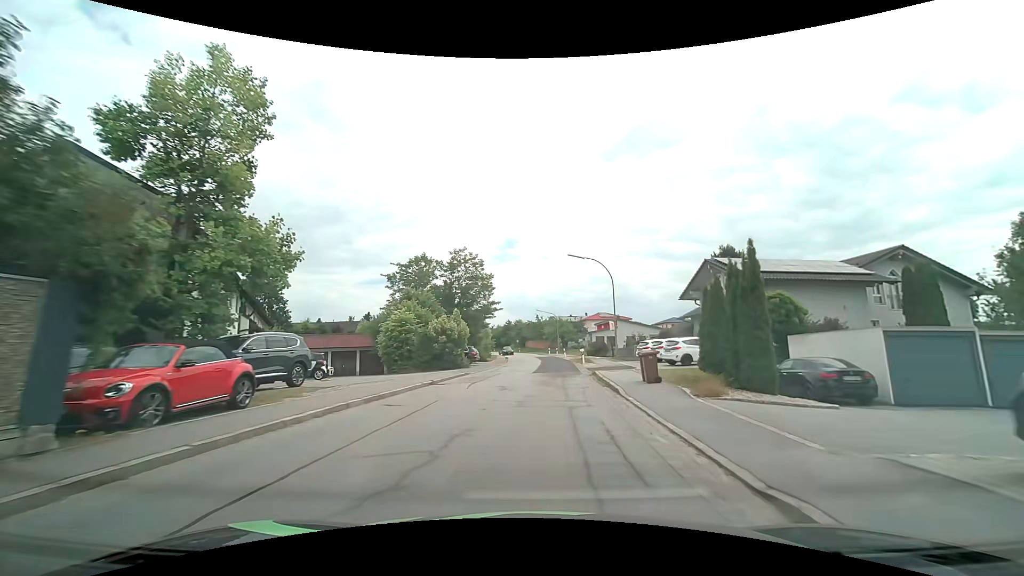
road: tertiary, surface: asphalt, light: Day
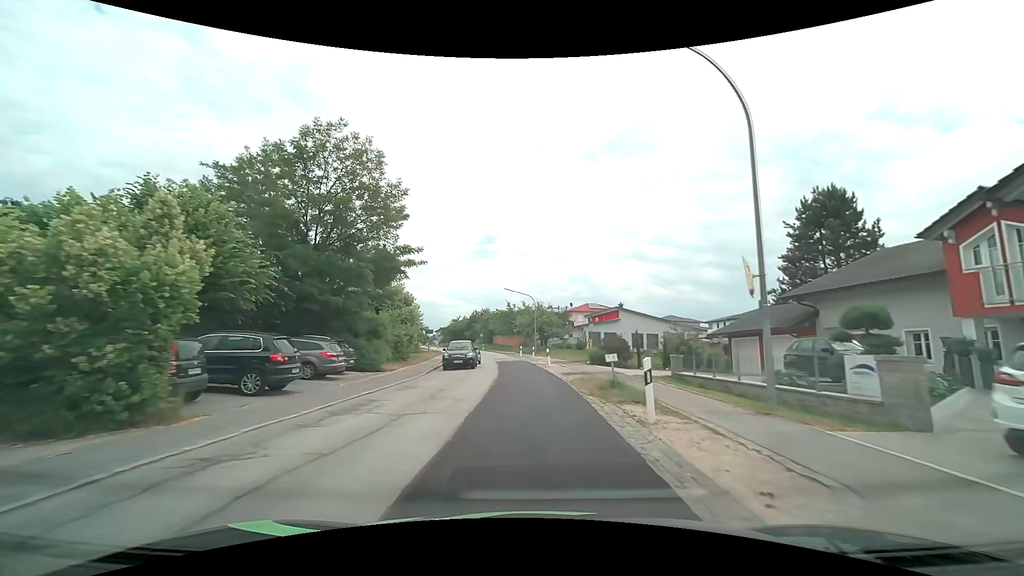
(+1.2, +28.6) m; +3°
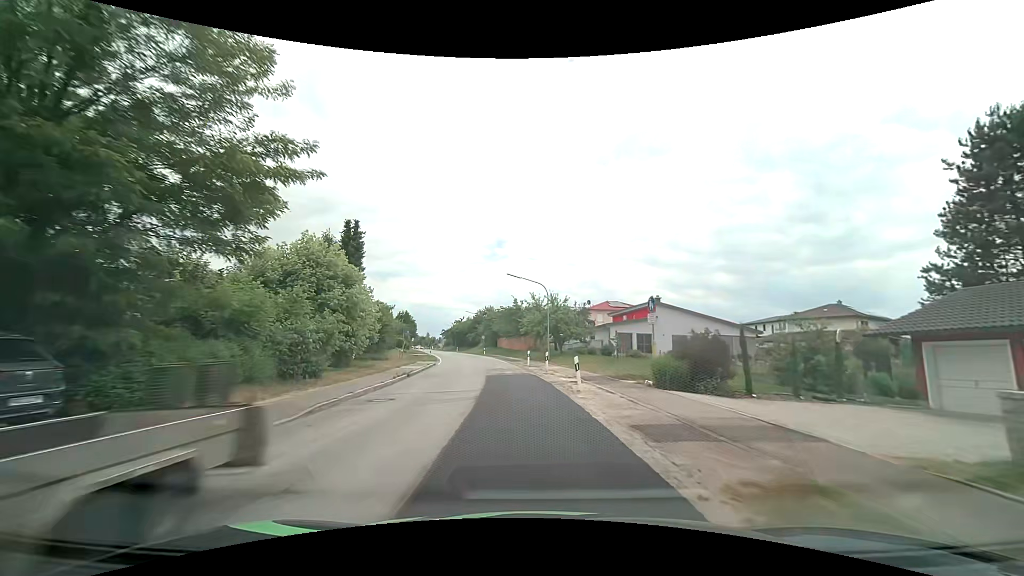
(-0.1, +14.6) m; -1°
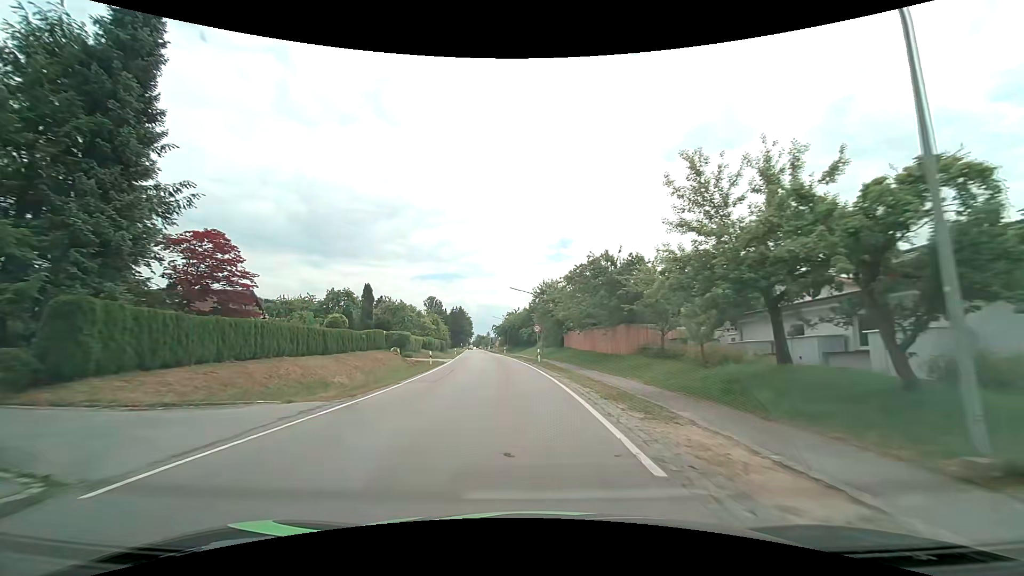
(-2.5, +36.9) m; -8°
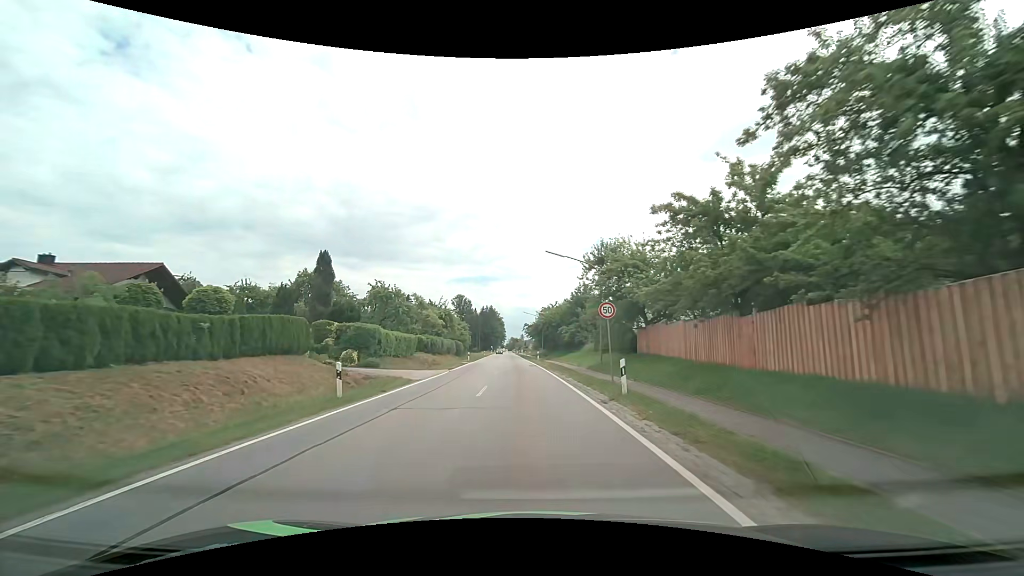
(-0.9, +22.6) m; -4°
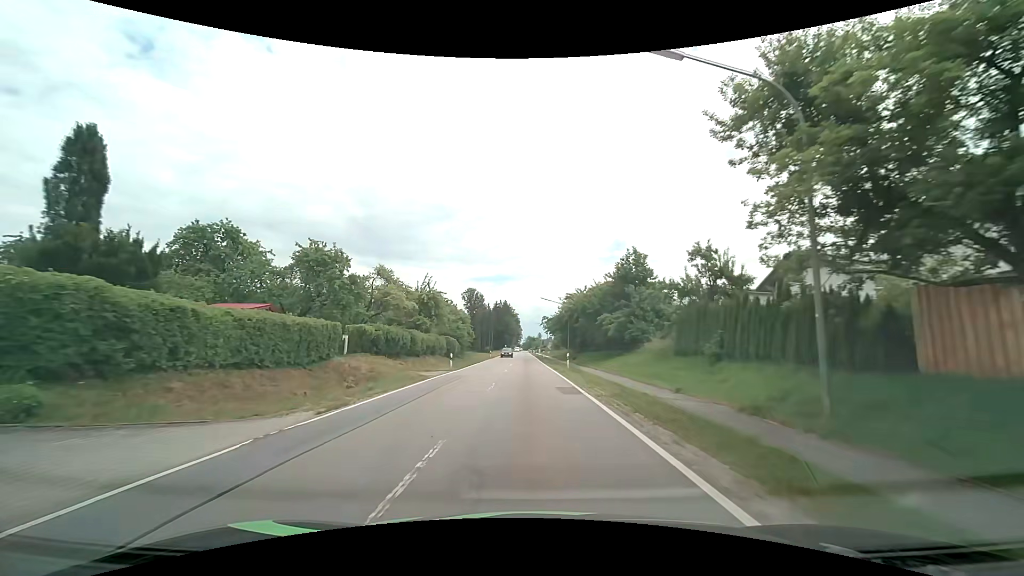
(-0.5, +22.8) m; -2°
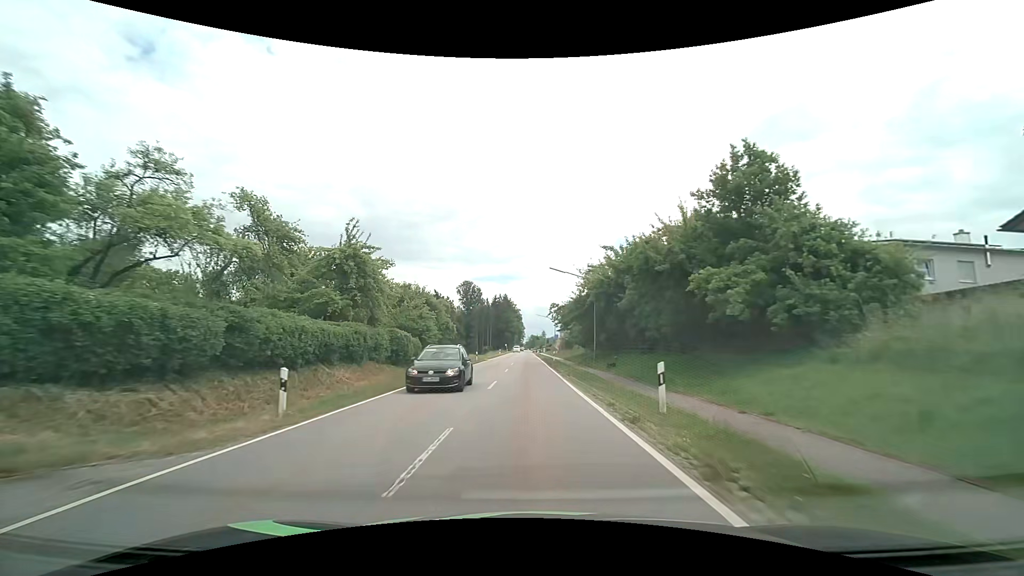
(-0.1, +23.1) m; 0°
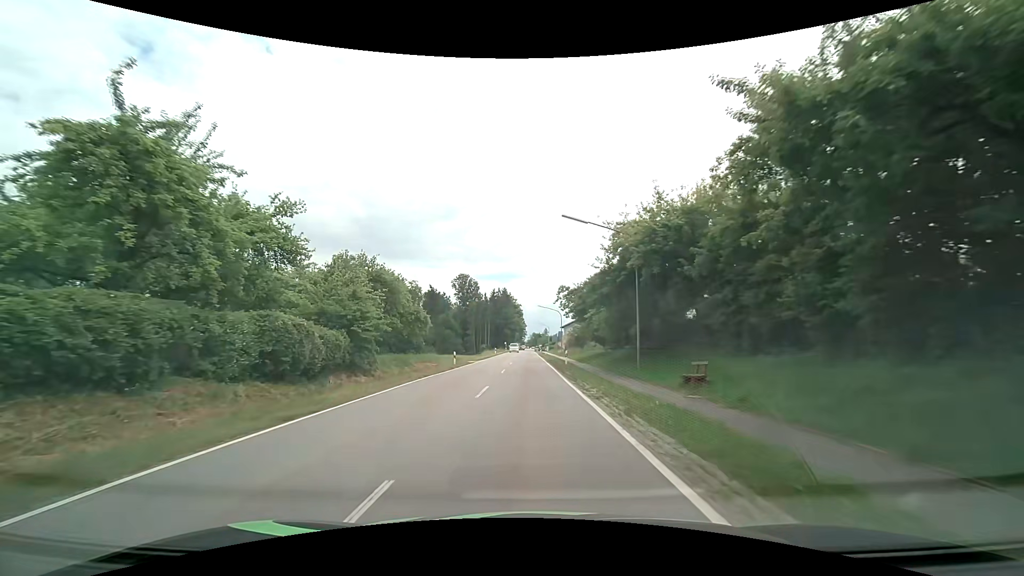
(0.0, +15.5) m; 0°
(0, +10) (0, +20) (0, +30) (0, +40) (0, +50) (0, +60) (0, +70) (0, +80) (0, +90) (0, +100) m
